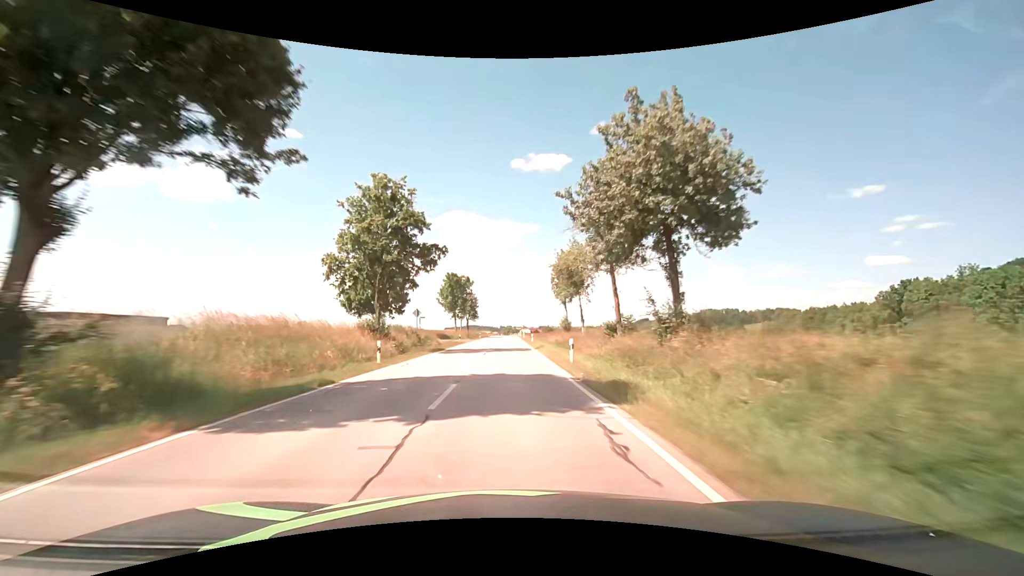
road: secondary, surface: asphalt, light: Day
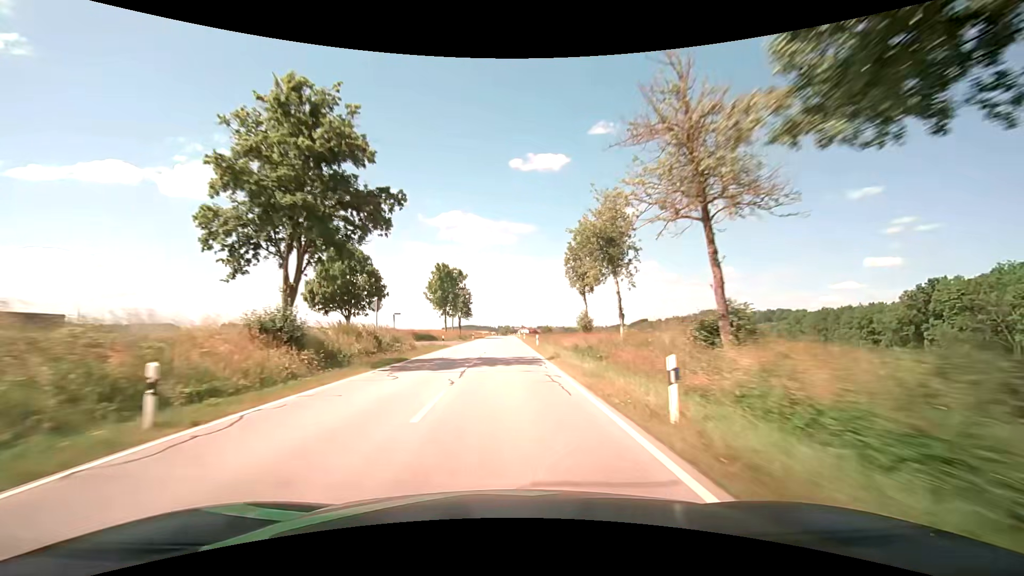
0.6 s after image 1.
(0.0, +13.2) m; 0°
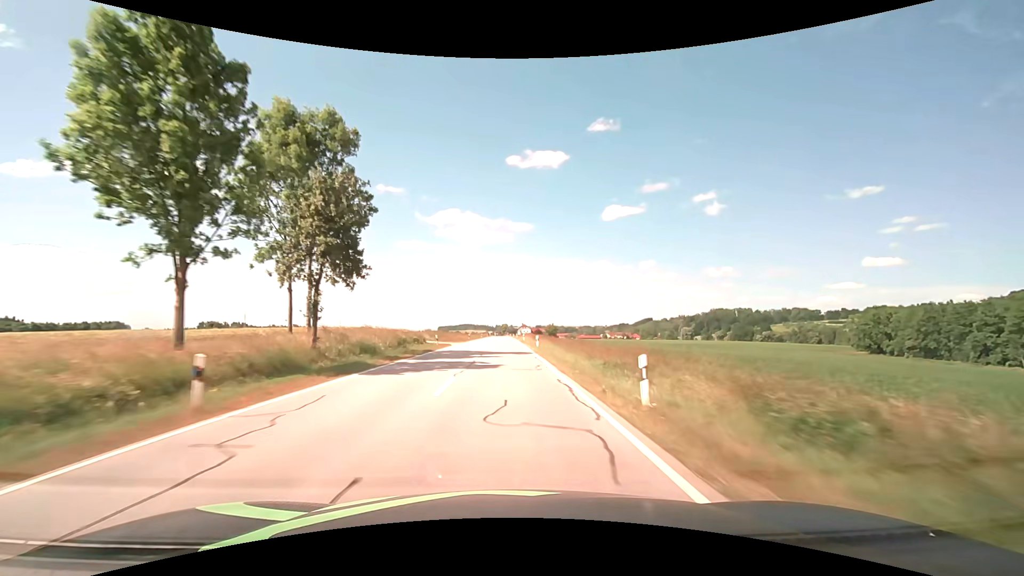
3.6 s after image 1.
(+0.2, +69.6) m; 0°
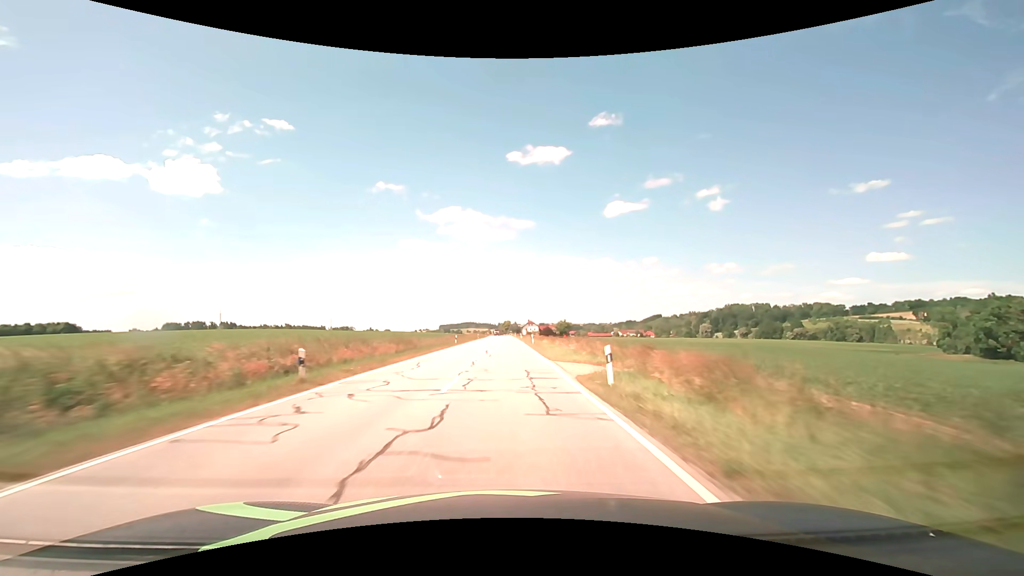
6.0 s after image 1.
(-0.2, +59.8) m; 0°
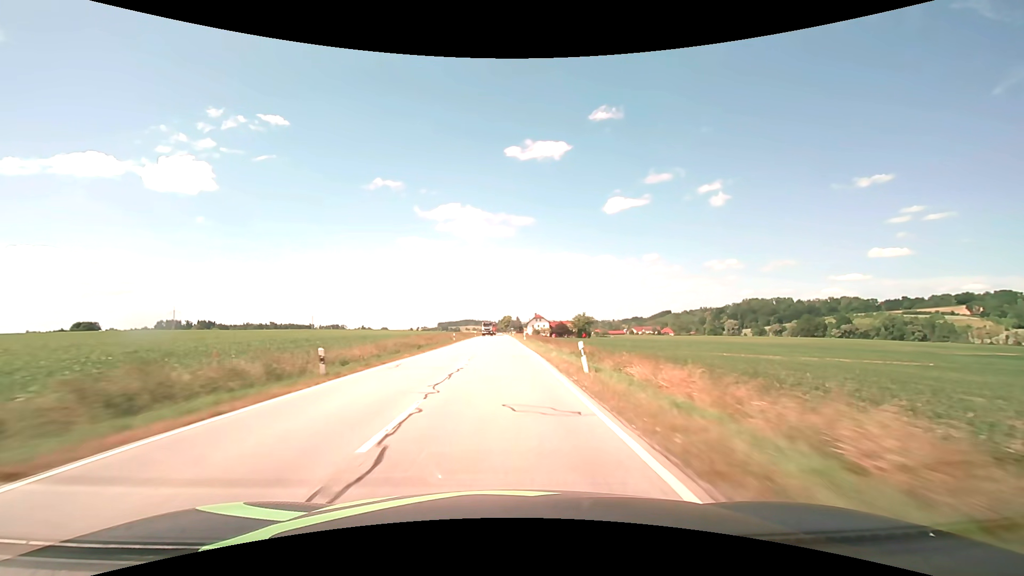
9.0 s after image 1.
(+0.3, +77.2) m; 0°
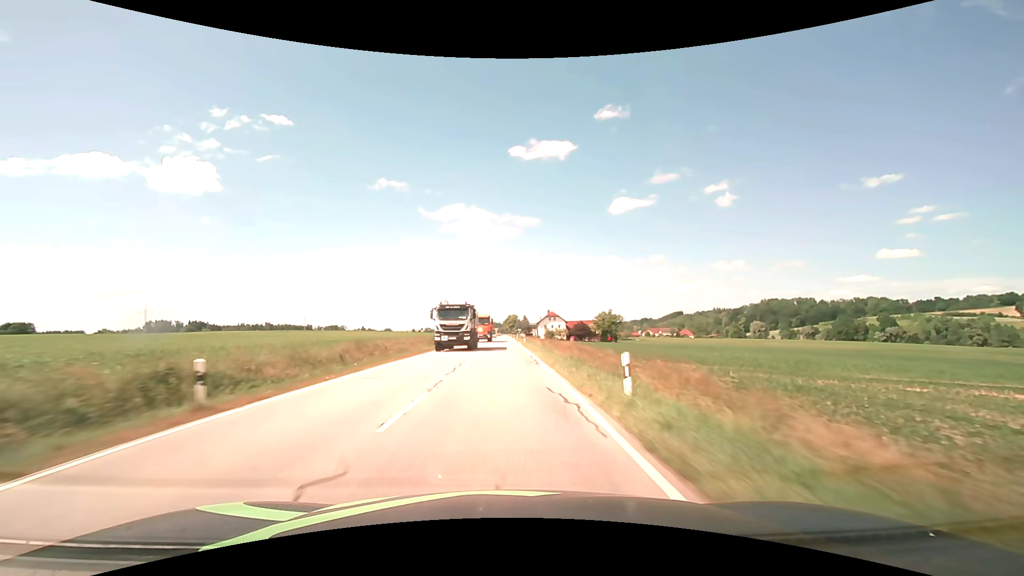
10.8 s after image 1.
(-0.3, +46.9) m; -1°
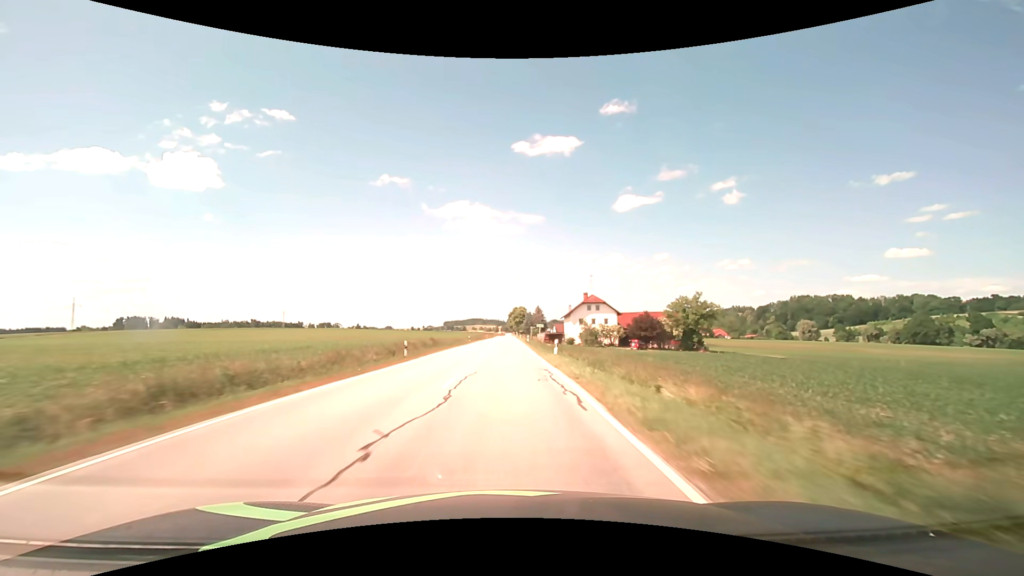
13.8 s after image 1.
(-0.3, +78.7) m; 0°
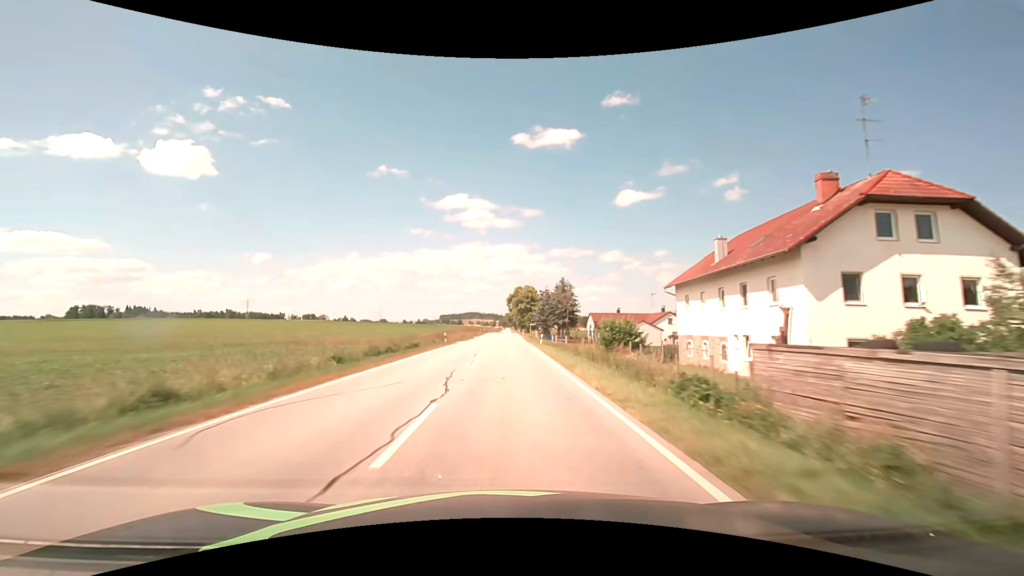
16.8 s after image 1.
(+0.1, +79.1) m; 0°
(0, +10) (0, +20) (0, +30) (0, +40) (0, +50) (0, +60) (0, +70) (0, +80) (0, +90) (0, +100) m
